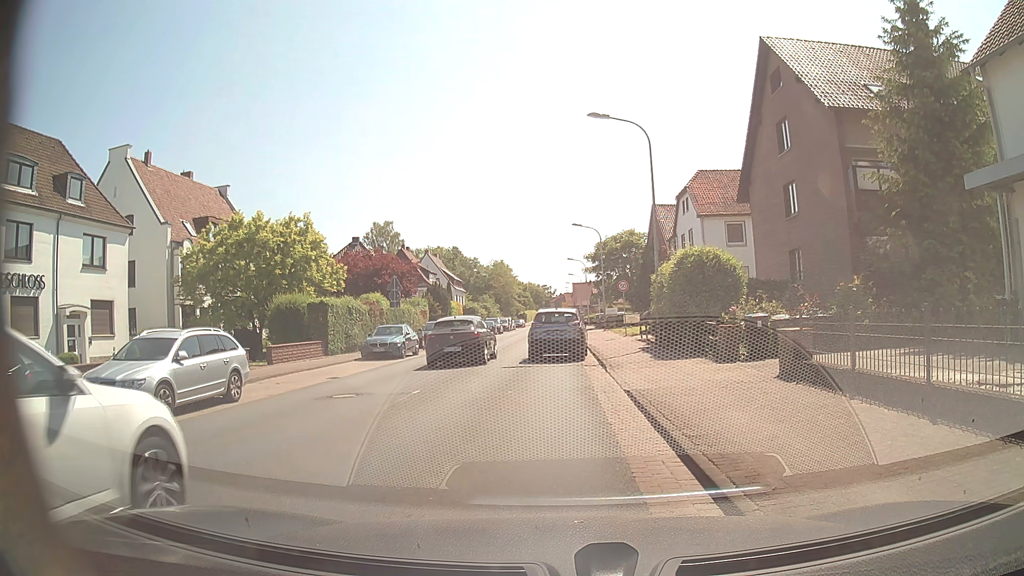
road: secondary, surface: asphalt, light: Day
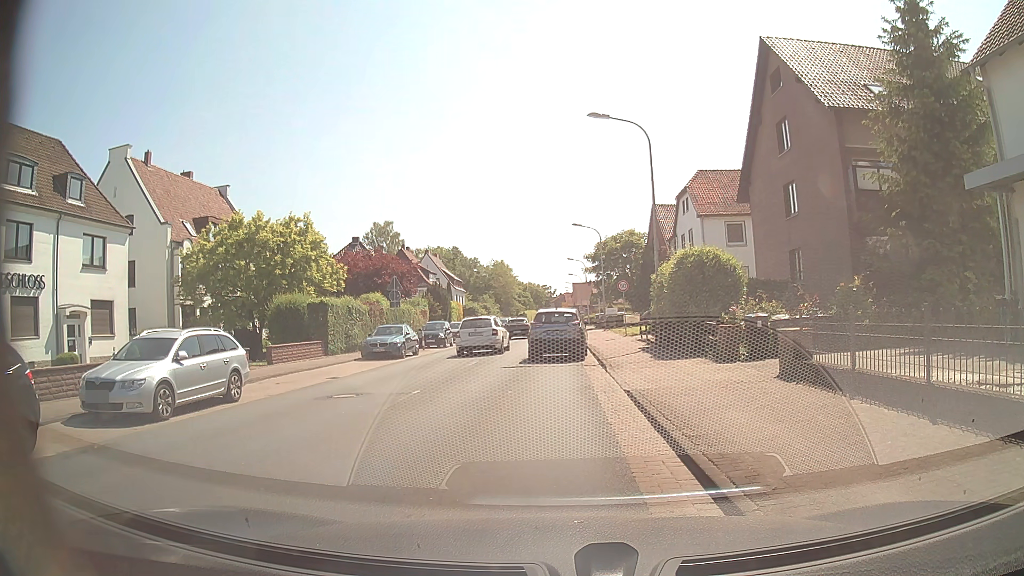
(0.0, 0.0) m; 0°
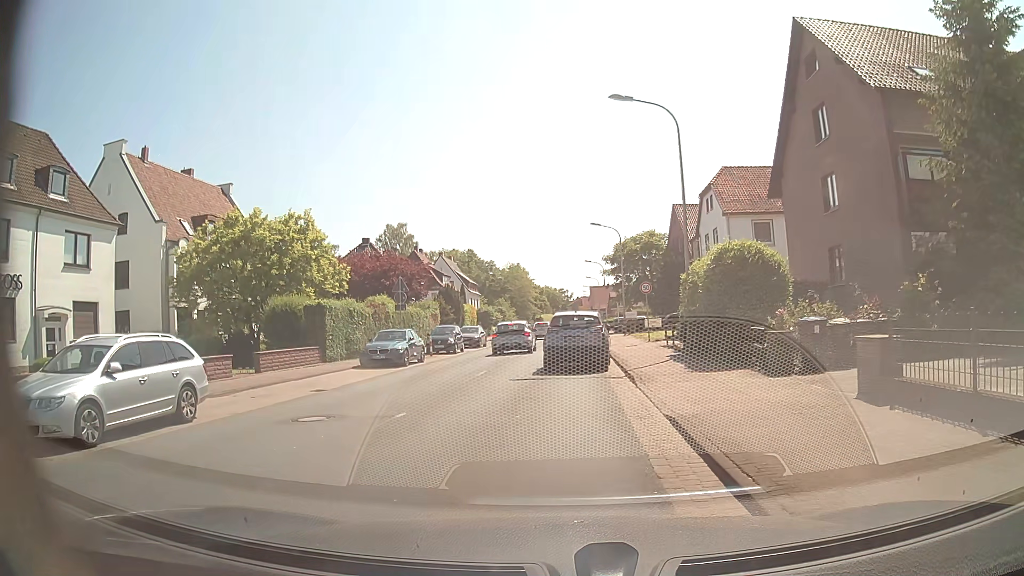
(-0.1, +2.7) m; -4°
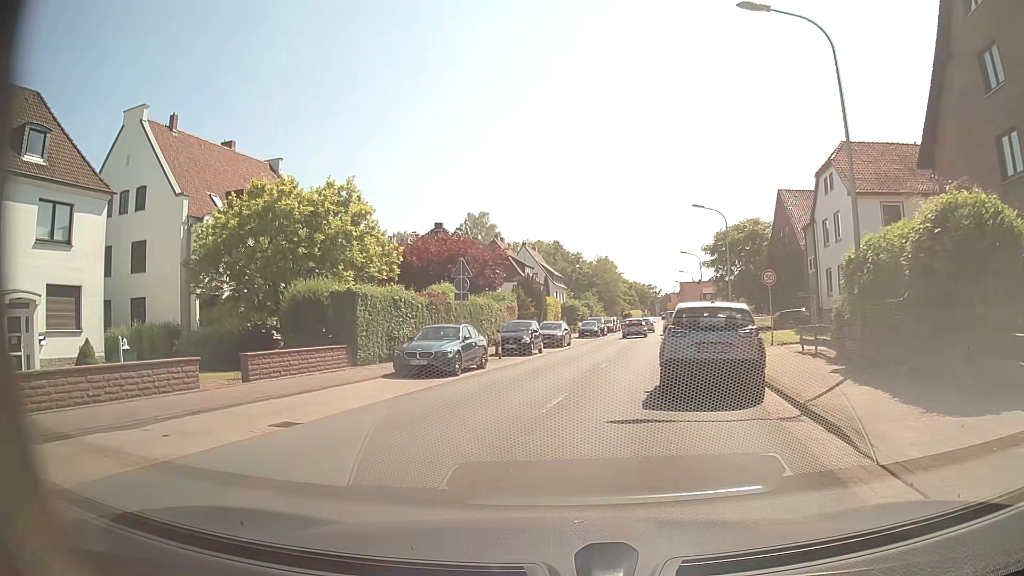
(-0.2, +7.3) m; -6°
(0, +10) (0, +20) (+2, +30) (+3, +40) (+5, +50) (+7, +59) (+9, +69) (+11, +79) (+13, +89) (+15, +99) m
